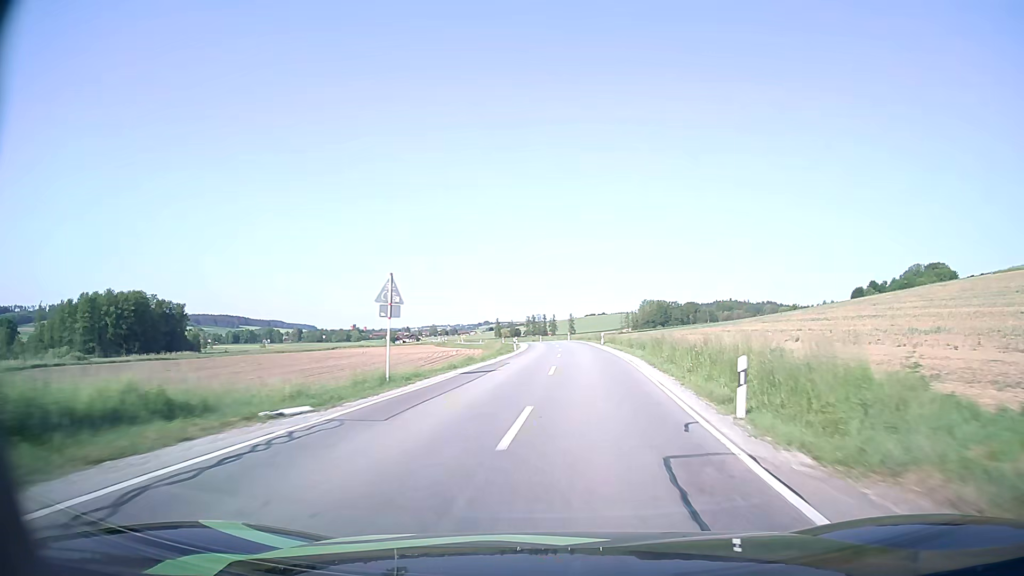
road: secondary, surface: asphalt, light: Day
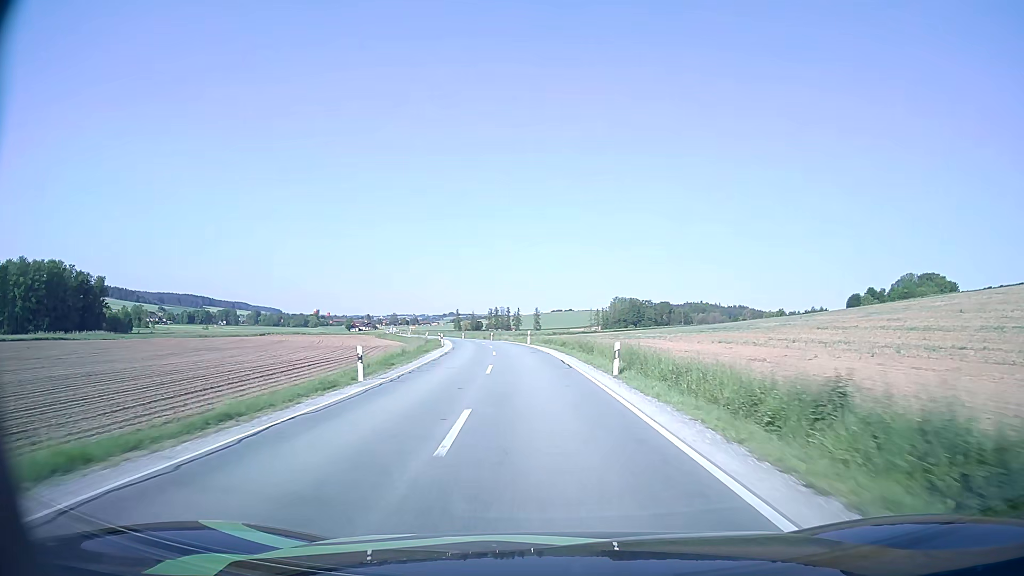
(+1.6, +35.9) m; +3°
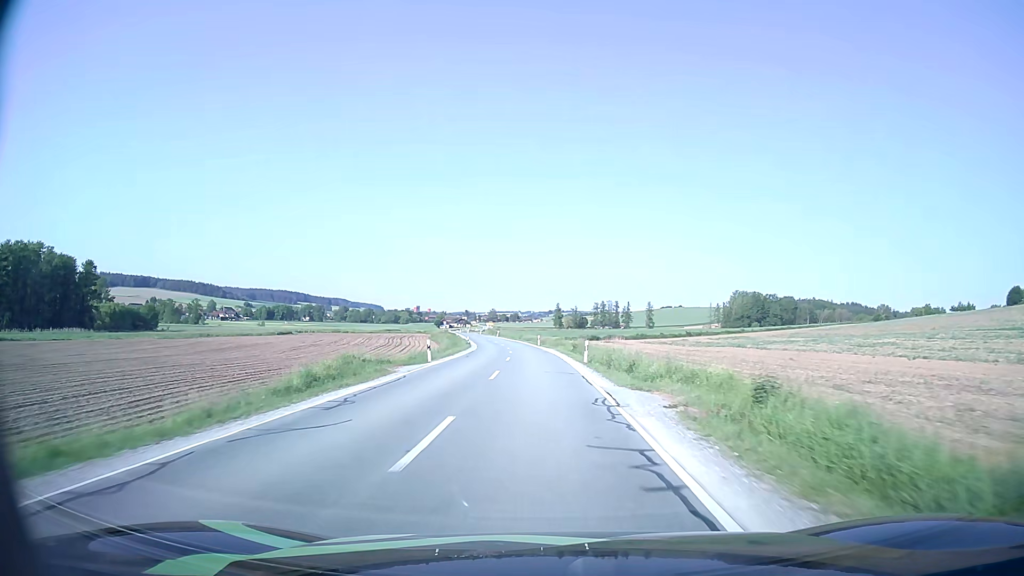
(-4.0, +60.5) m; -9°
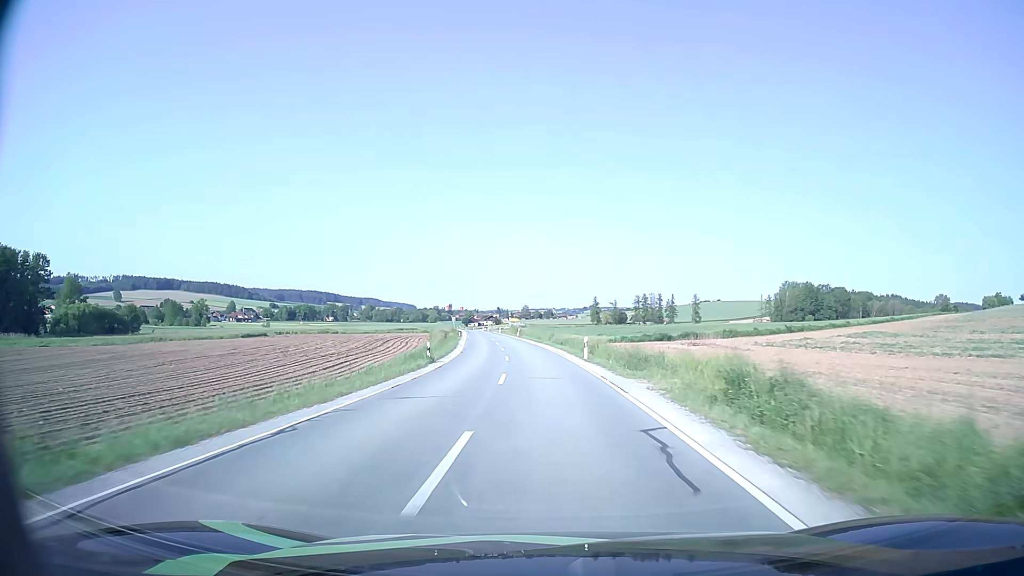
(-1.1, +37.4) m; -3°
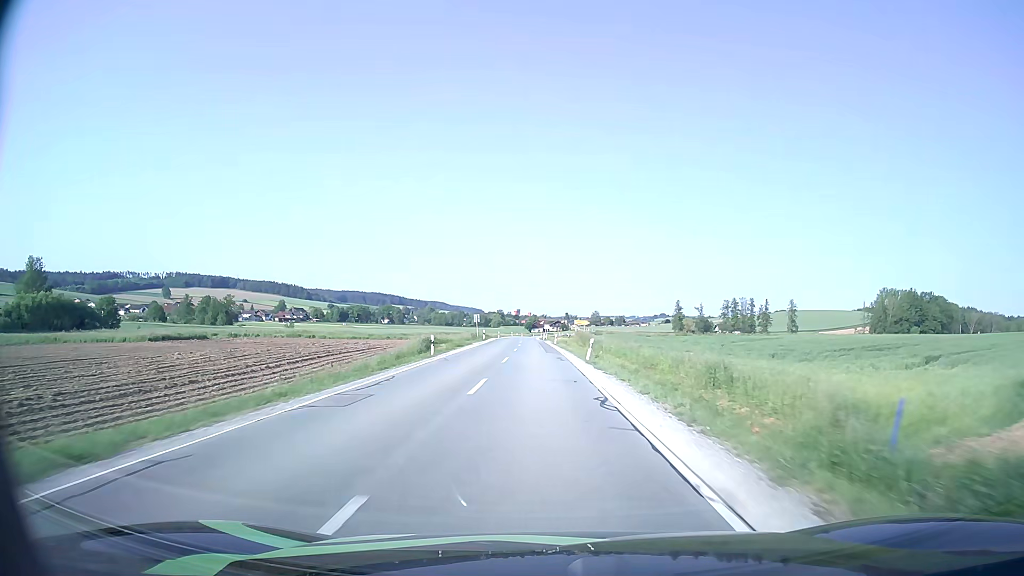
(-2.2, +51.8) m; -5°
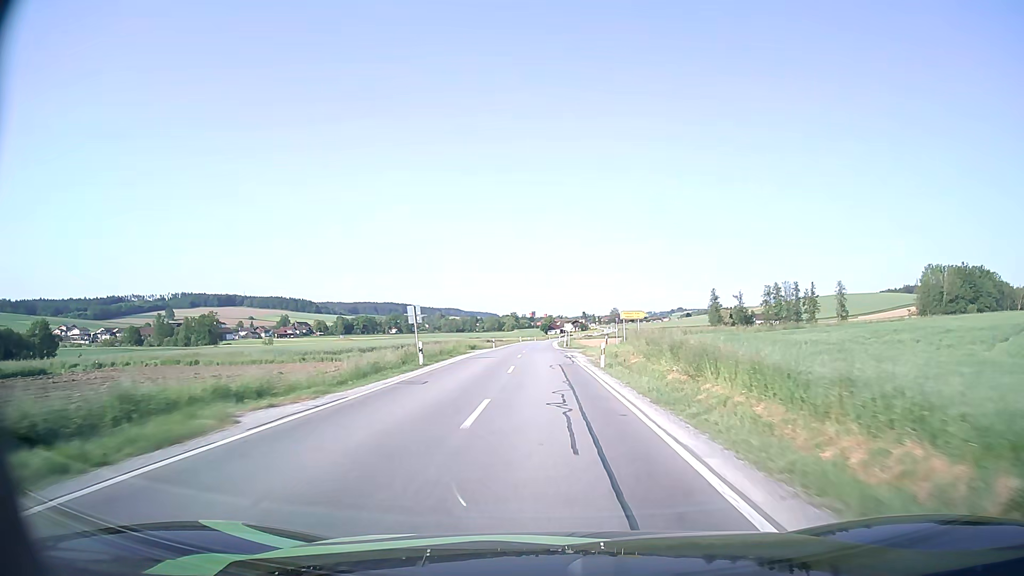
(-0.9, +40.1) m; -2°
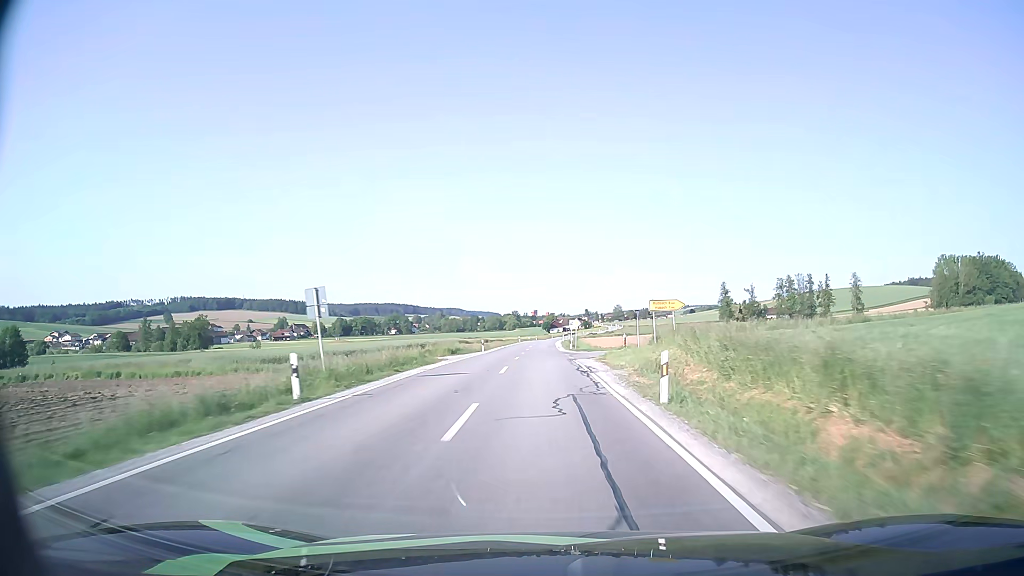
(0.0, +13.6) m; 0°
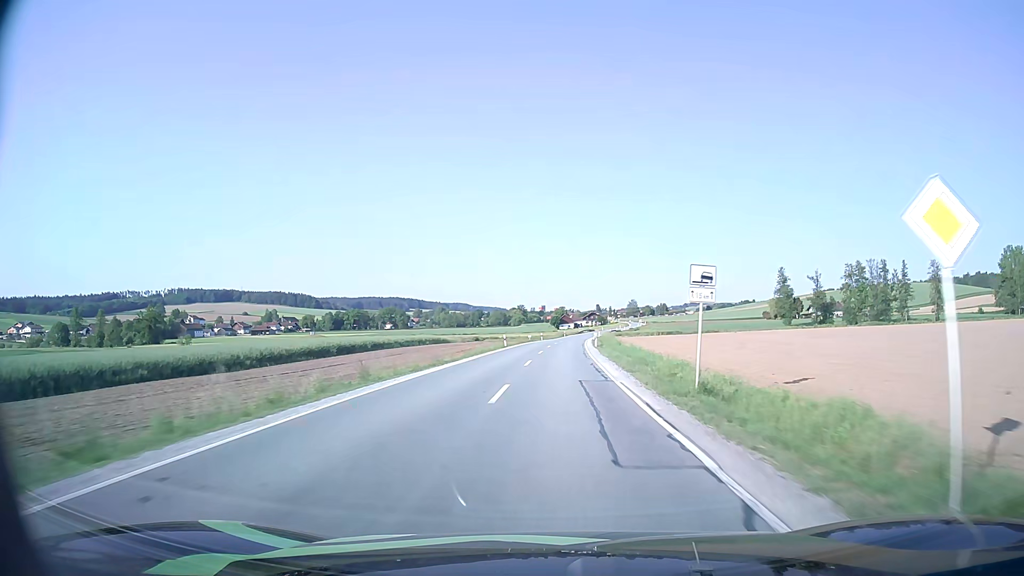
(-0.8, +55.6) m; -1°
(0, +10) (0, +20) (0, +30) (+1, +40) (+1, +50) (+1, +60) (+2, +70) (+3, +80) (+4, +90) (+4, +100) m
